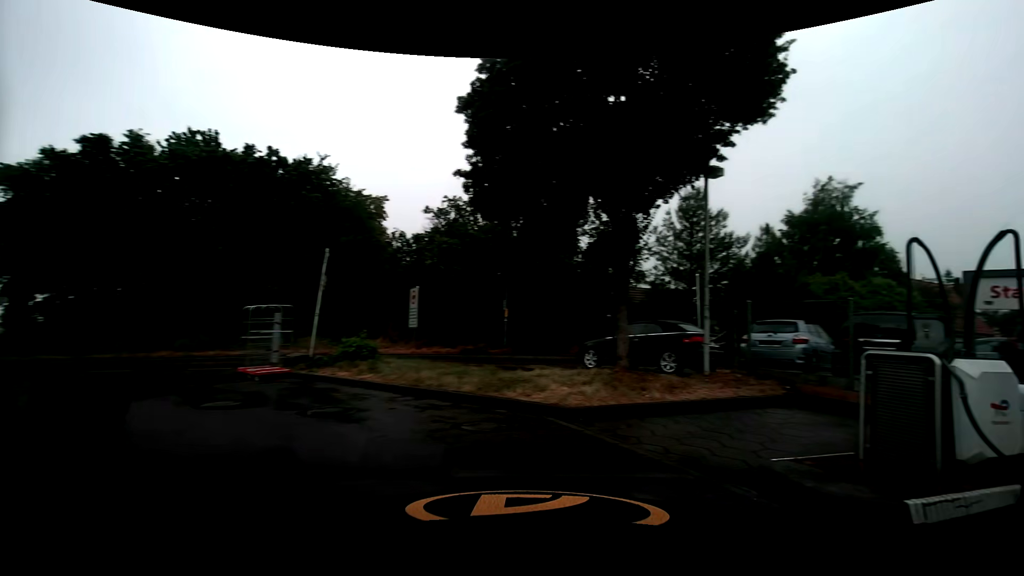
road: service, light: Day
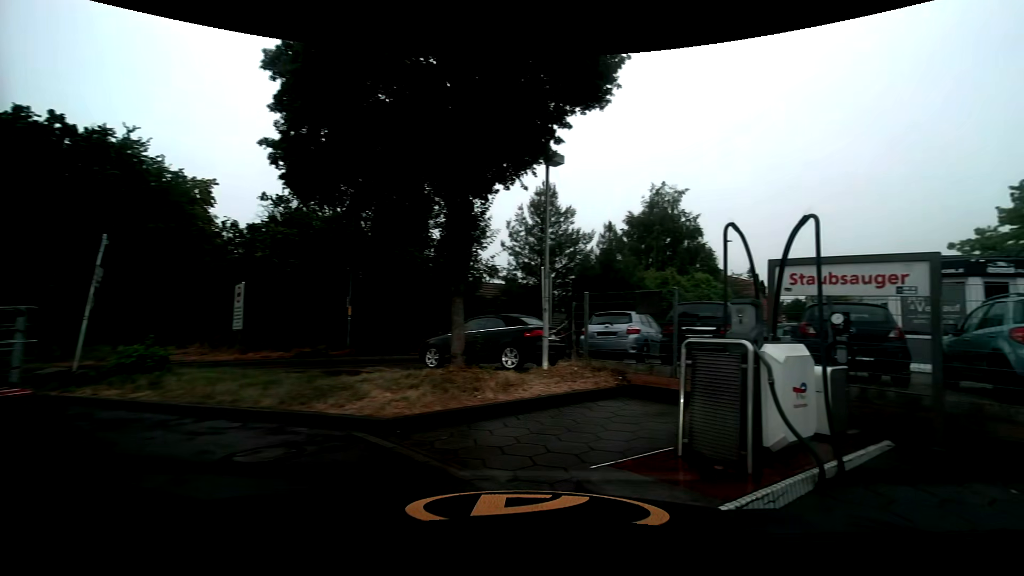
(+0.1, +1.1) m; +15°
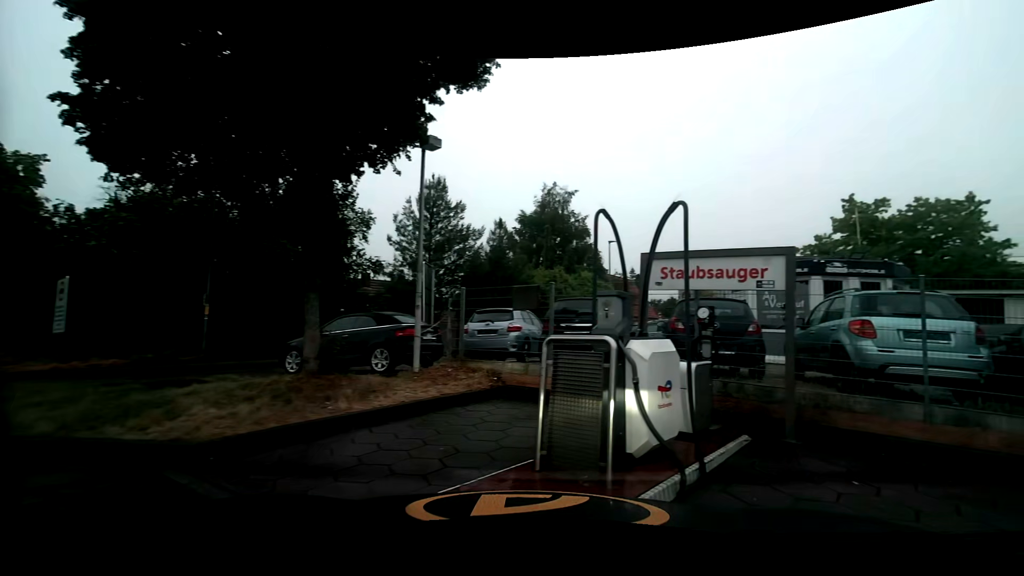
(+0.1, +0.9) m; +10°
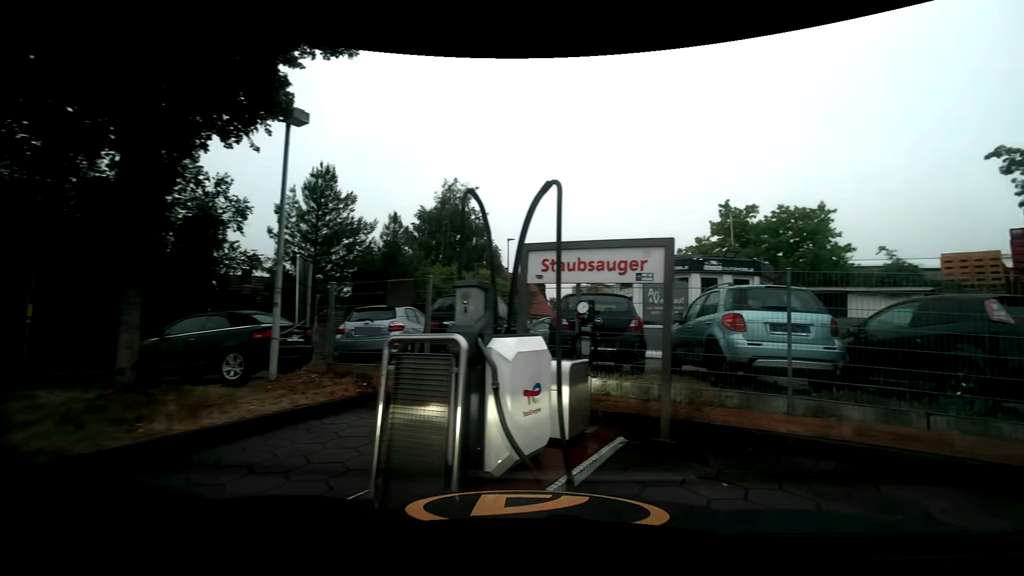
(+0.1, +0.8) m; +12°
